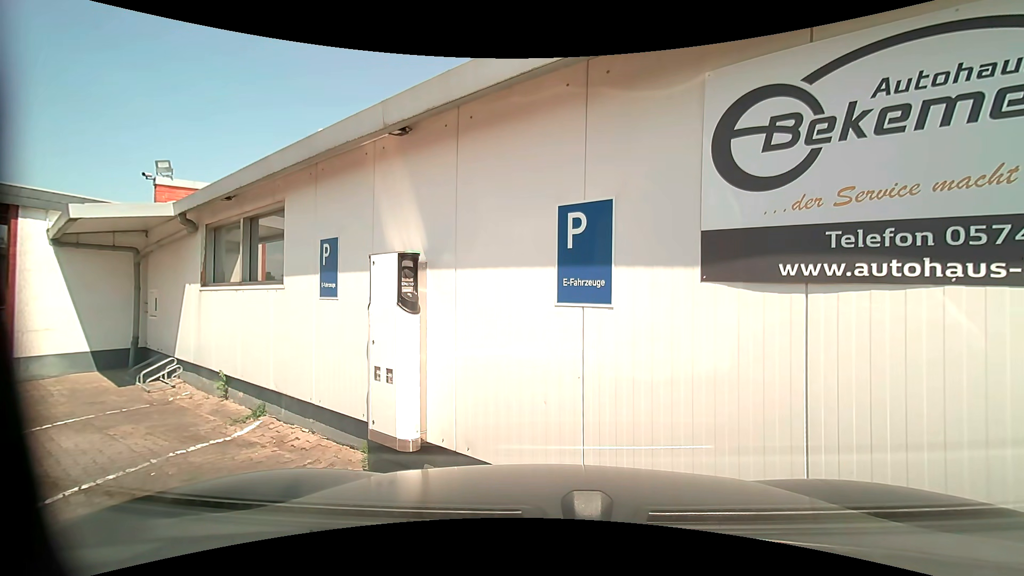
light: Day
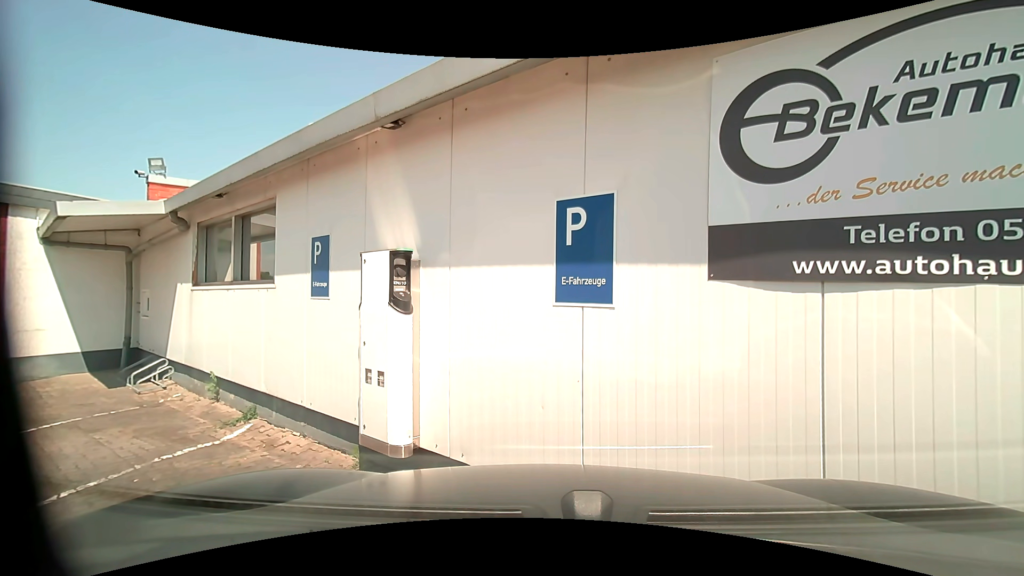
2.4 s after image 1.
(0.0, +0.1) m; 0°
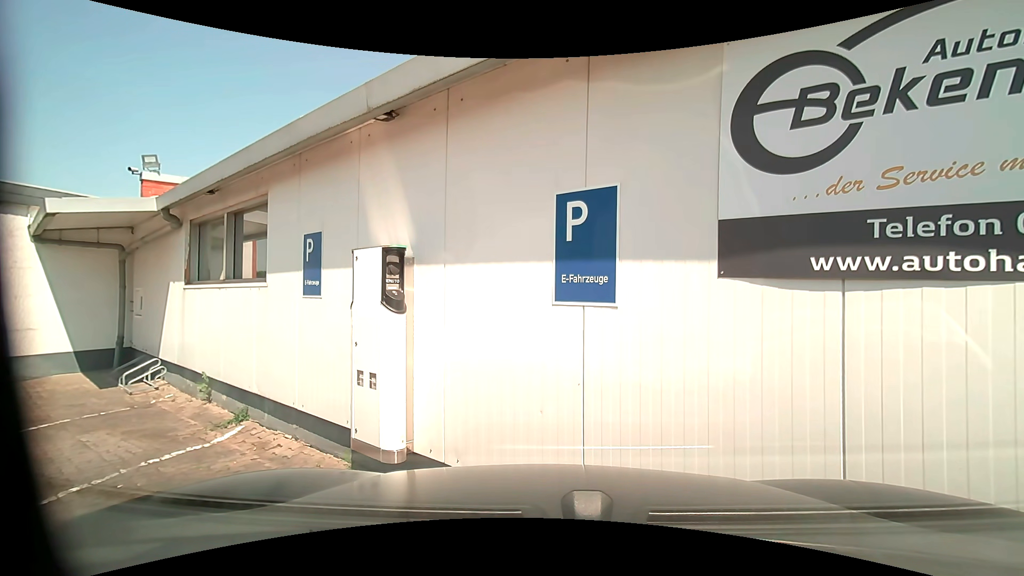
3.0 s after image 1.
(0.0, +0.1) m; 0°
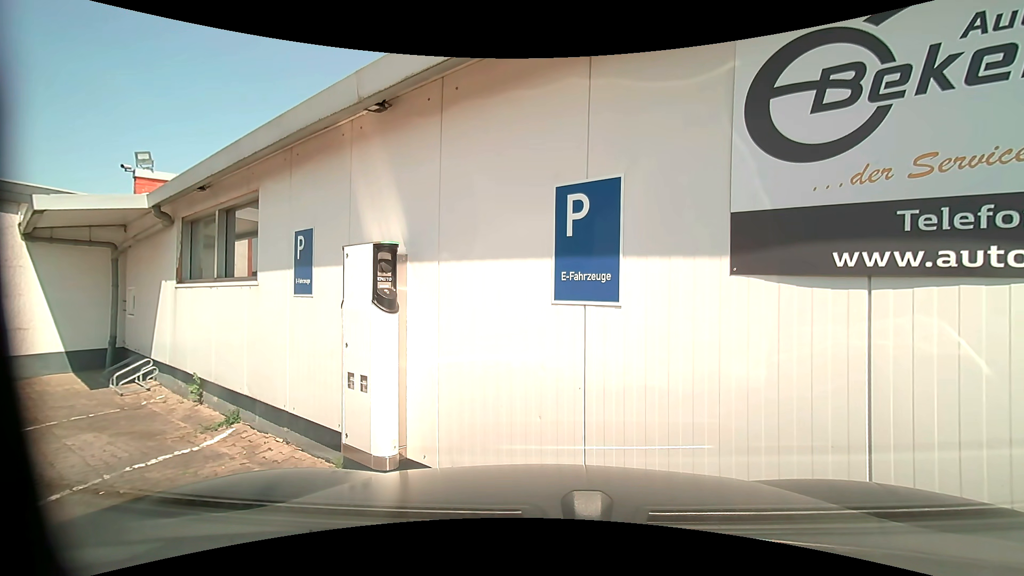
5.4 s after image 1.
(0.0, +0.2) m; 0°
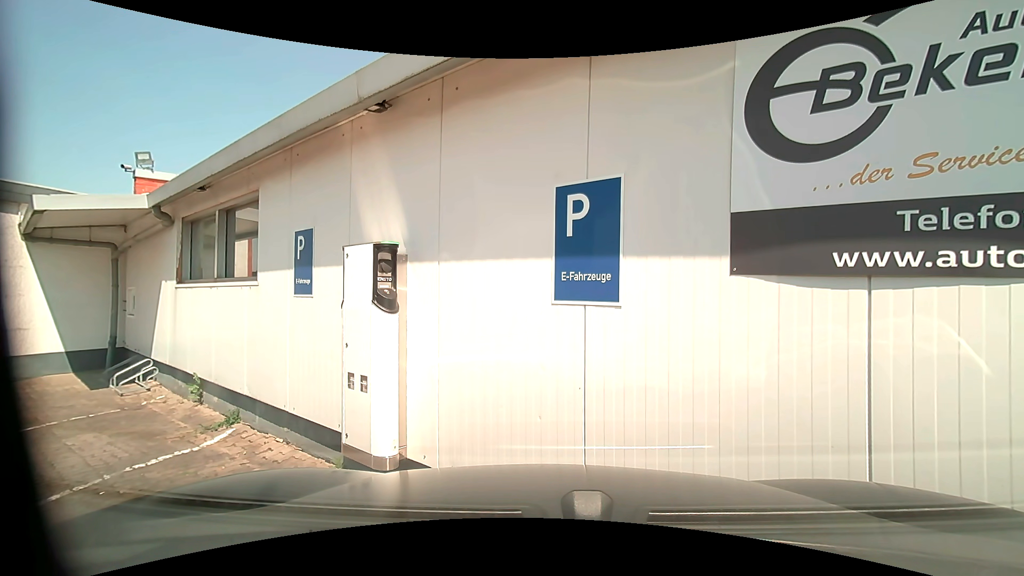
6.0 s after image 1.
(0.0, 0.0) m; 0°
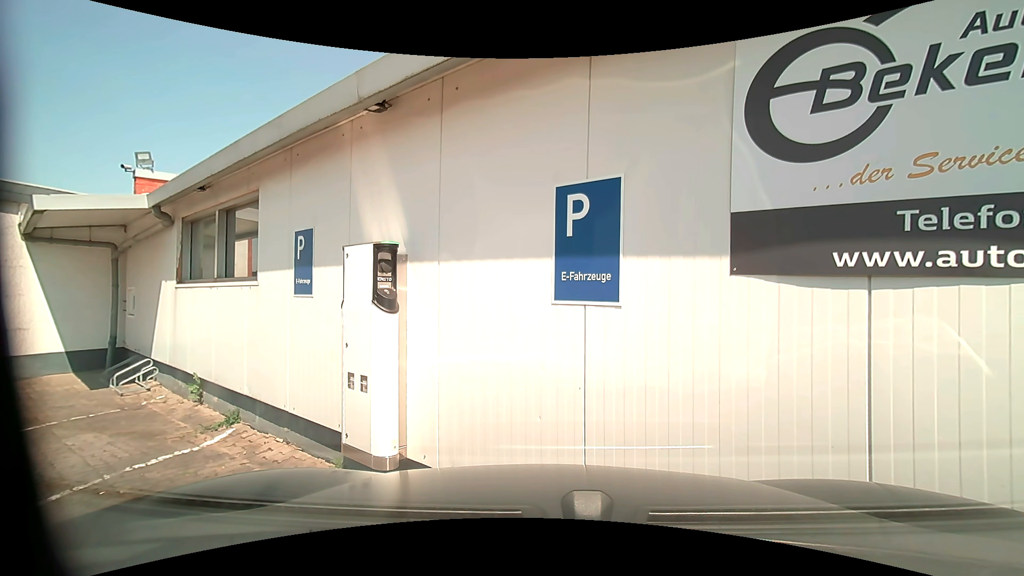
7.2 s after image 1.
(0.0, 0.0) m; 0°
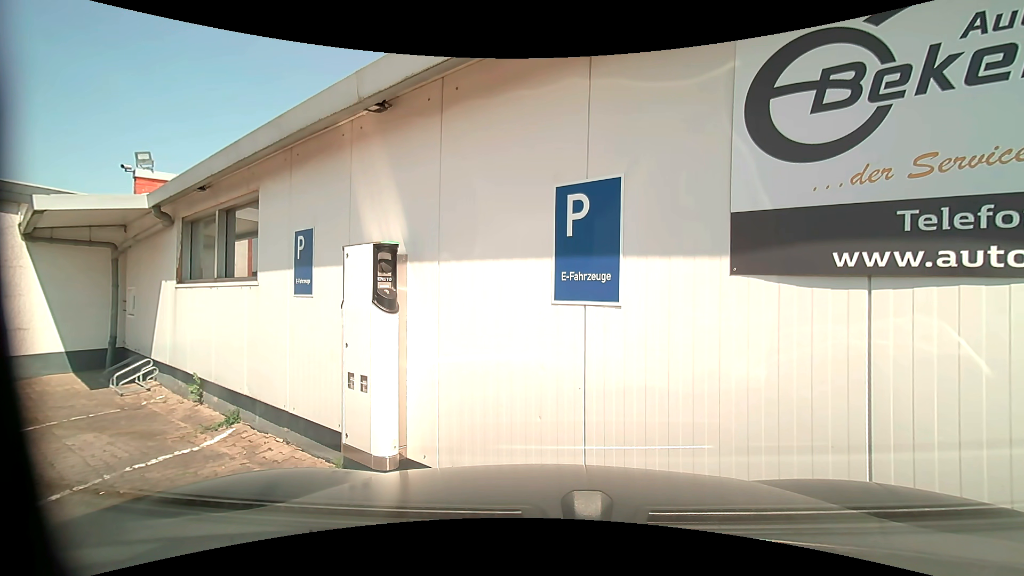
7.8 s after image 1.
(0.0, 0.0) m; 0°
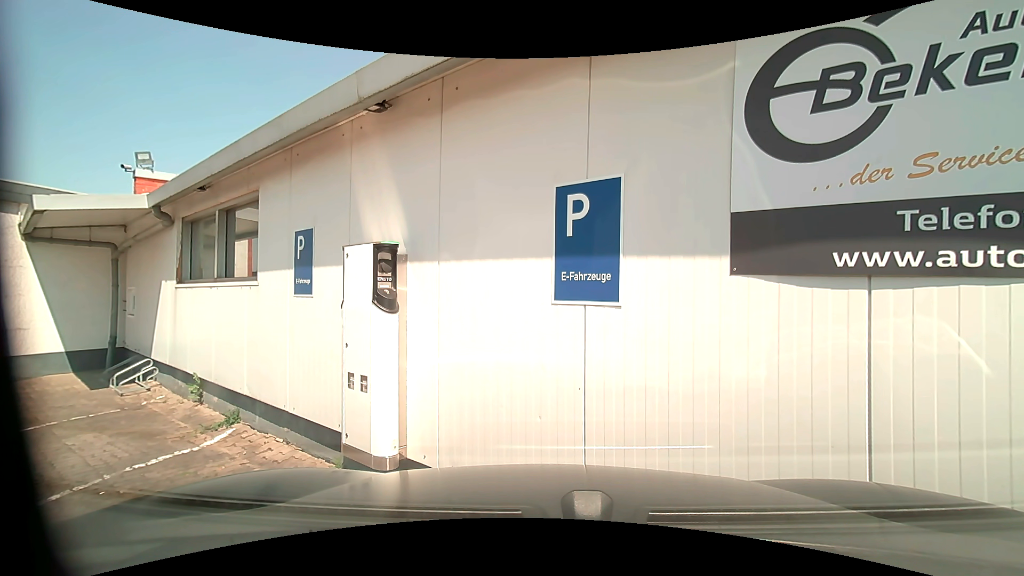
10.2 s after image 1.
(0.0, 0.0) m; 0°
